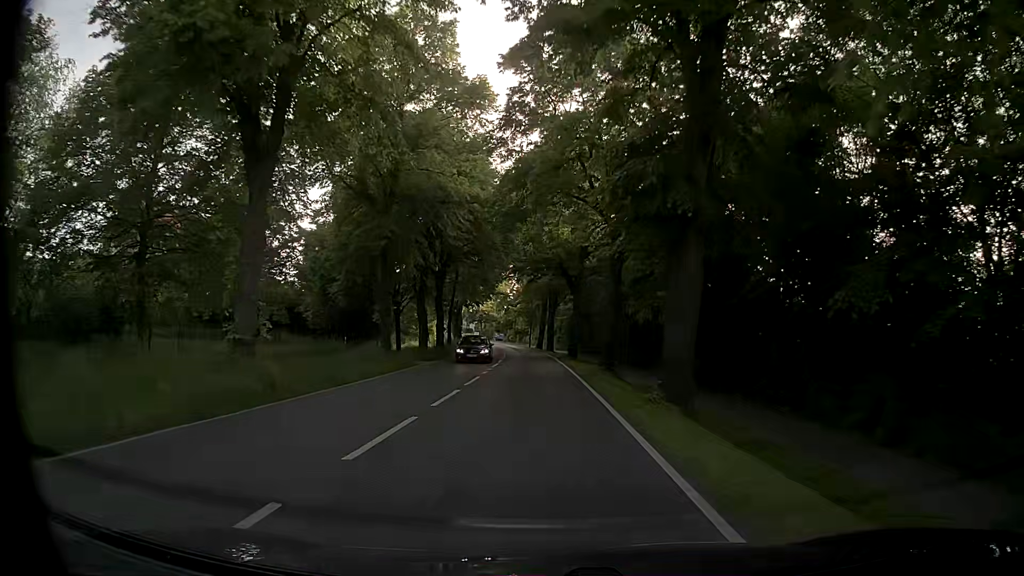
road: primary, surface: asphalt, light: Day
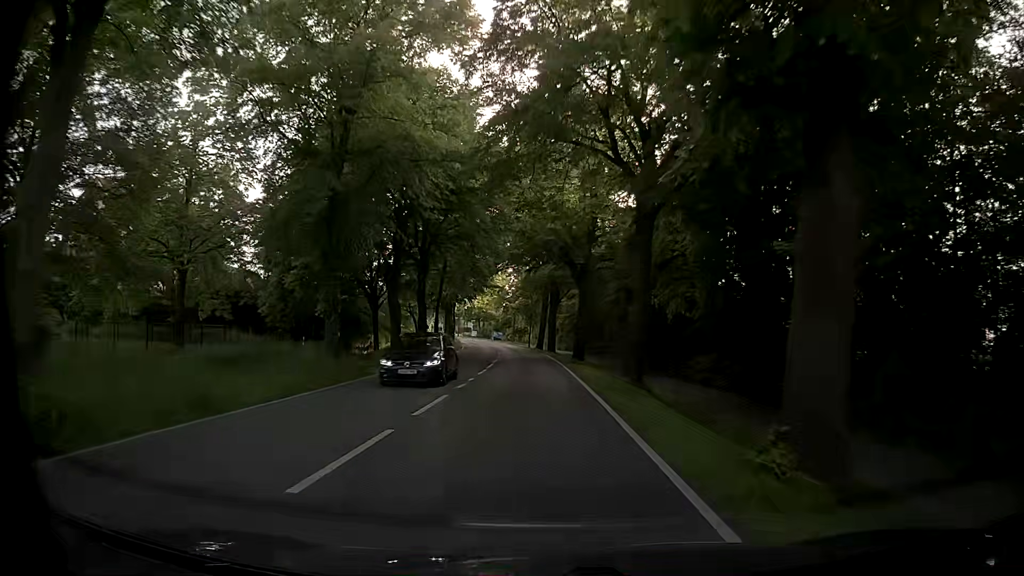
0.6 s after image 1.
(0.0, +7.6) m; 0°
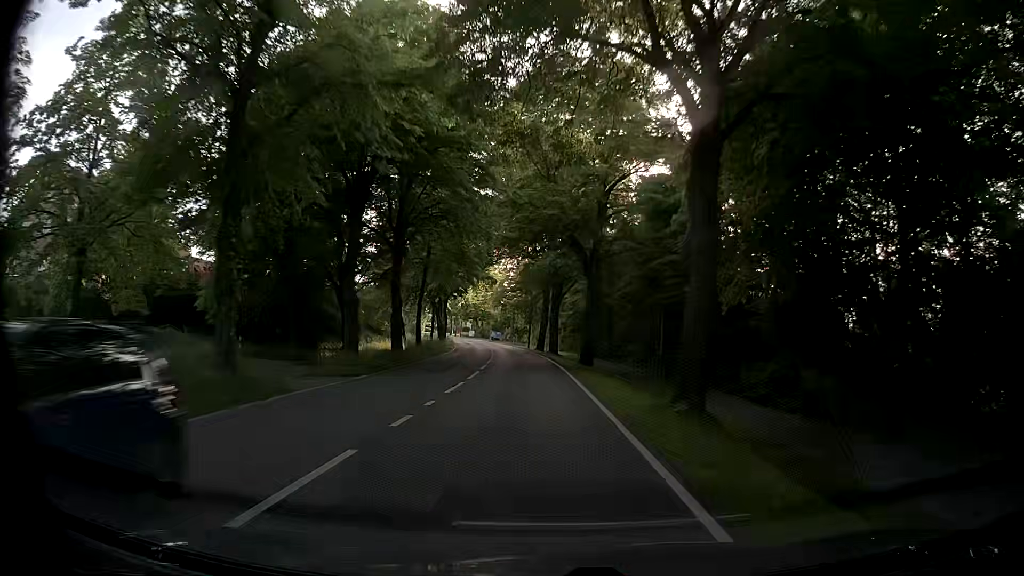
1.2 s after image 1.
(+0.1, +7.7) m; 0°
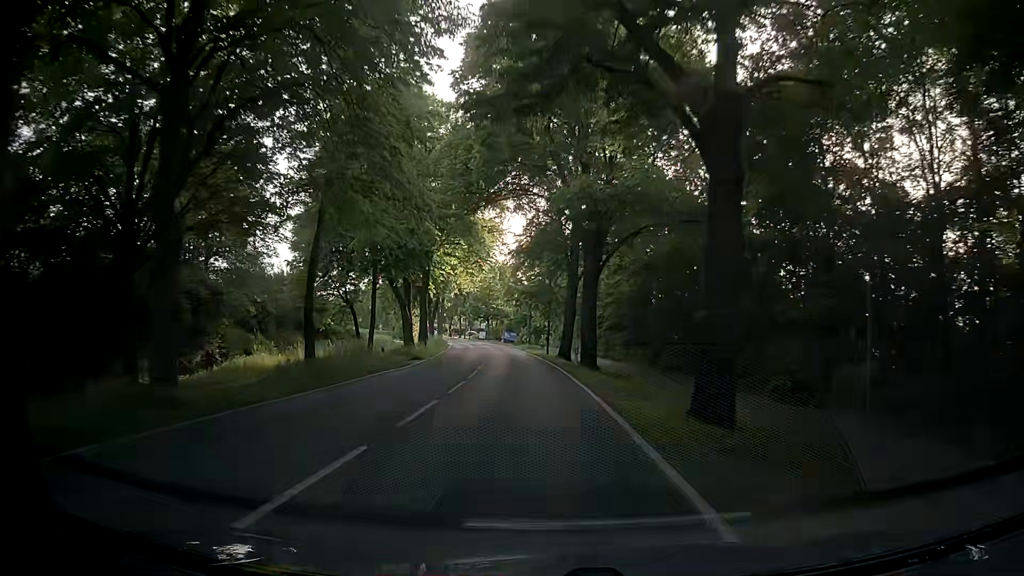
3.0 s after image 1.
(-0.1, +23.7) m; -1°
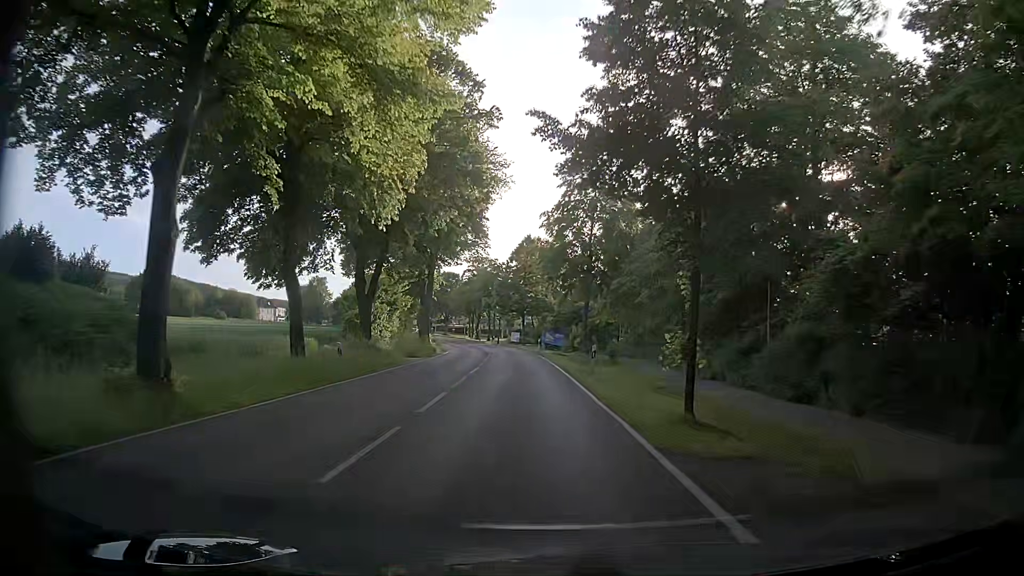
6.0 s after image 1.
(-1.9, +40.5) m; -5°
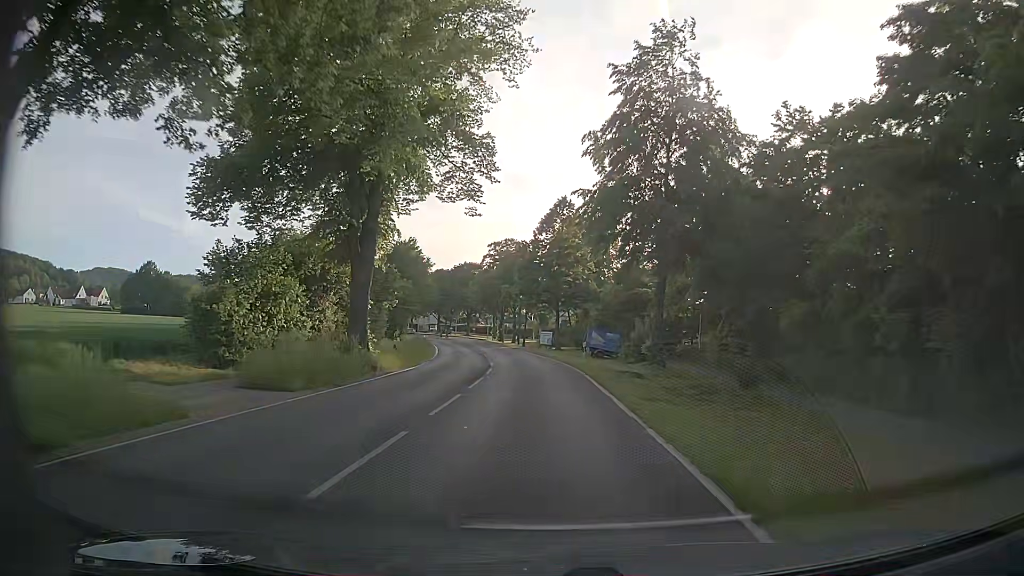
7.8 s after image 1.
(-0.6, +24.9) m; -3°
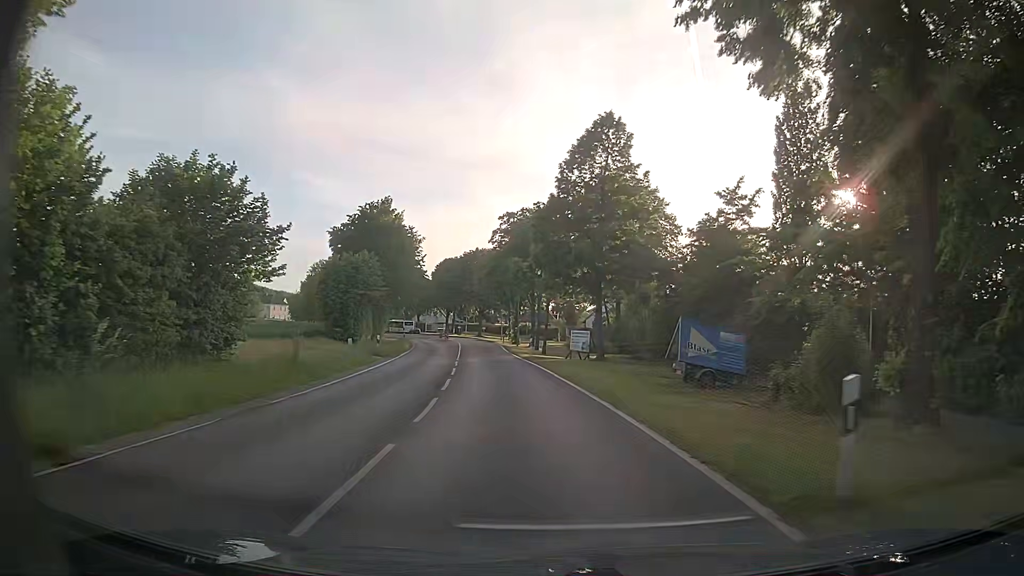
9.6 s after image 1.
(-0.7, +25.3) m; -3°
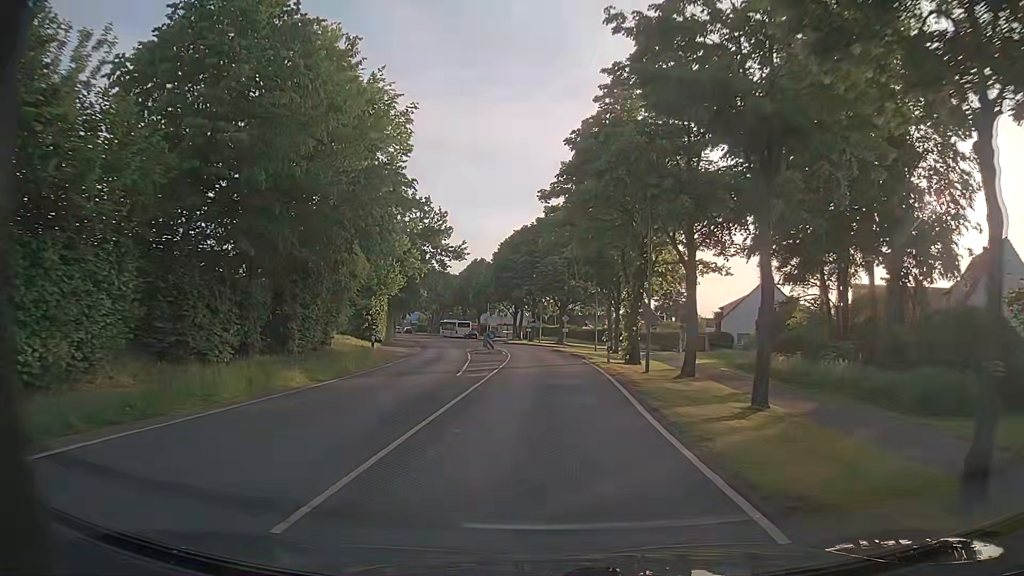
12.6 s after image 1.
(-3.4, +41.5) m; -6°
(0, +10) (0, +20) (-1, +30) (-1, +40) (-2, +50) (-4, +60) (-6, +70) (-8, +79) (-11, +89) (-14, +98) m
